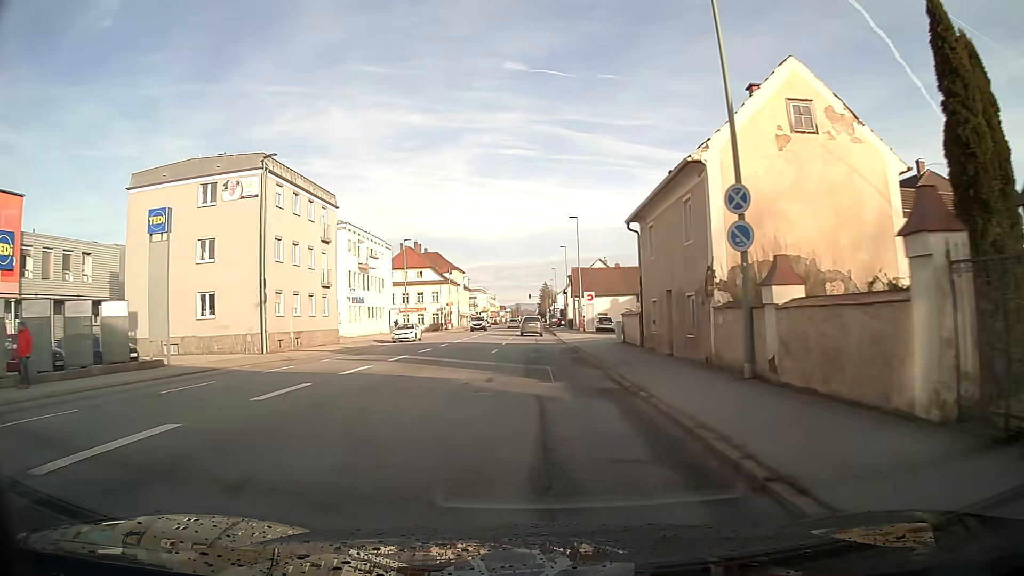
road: tertiary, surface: asphalt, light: Day
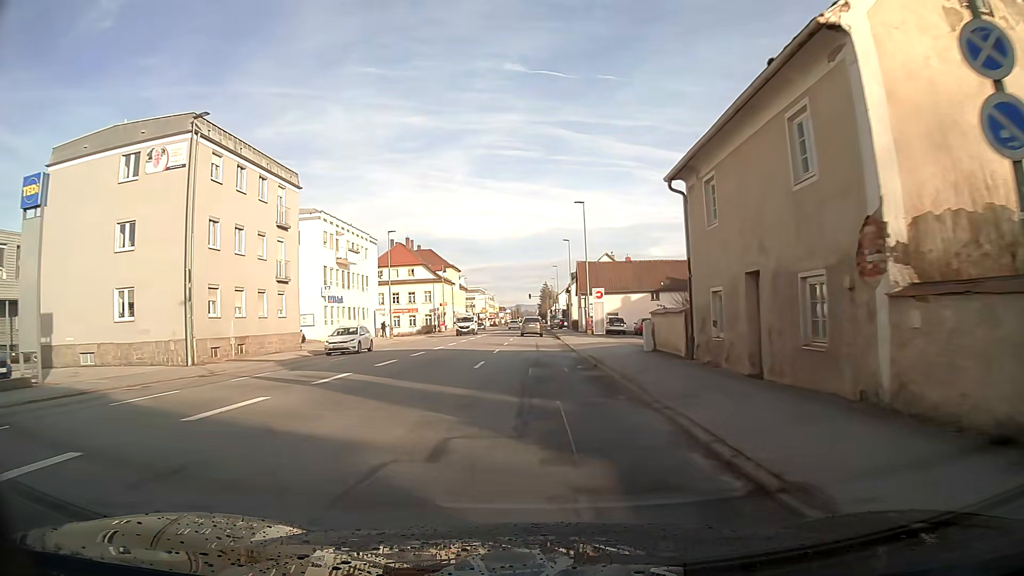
(0.0, +8.1) m; 0°
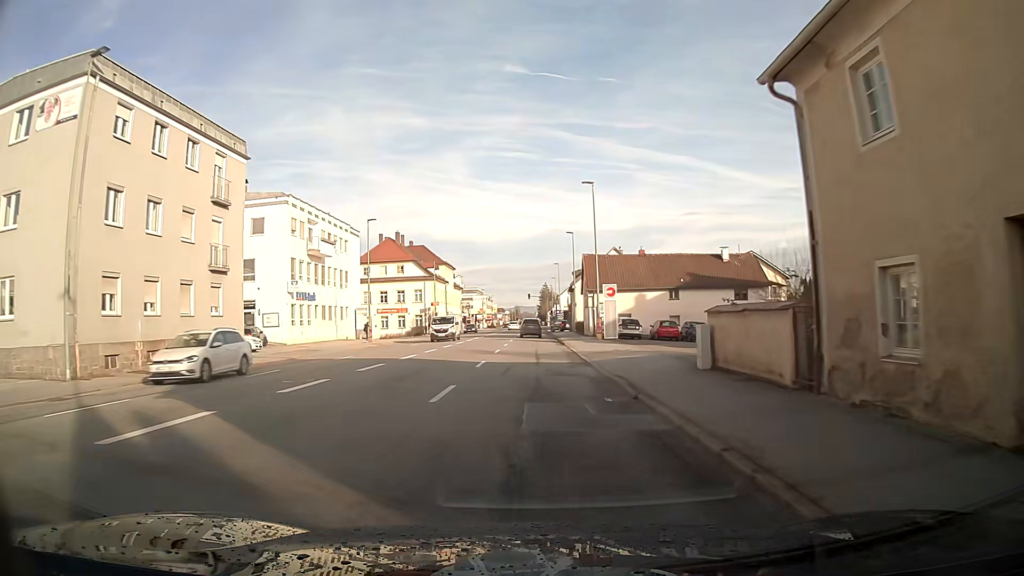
(0.0, +8.2) m; 0°
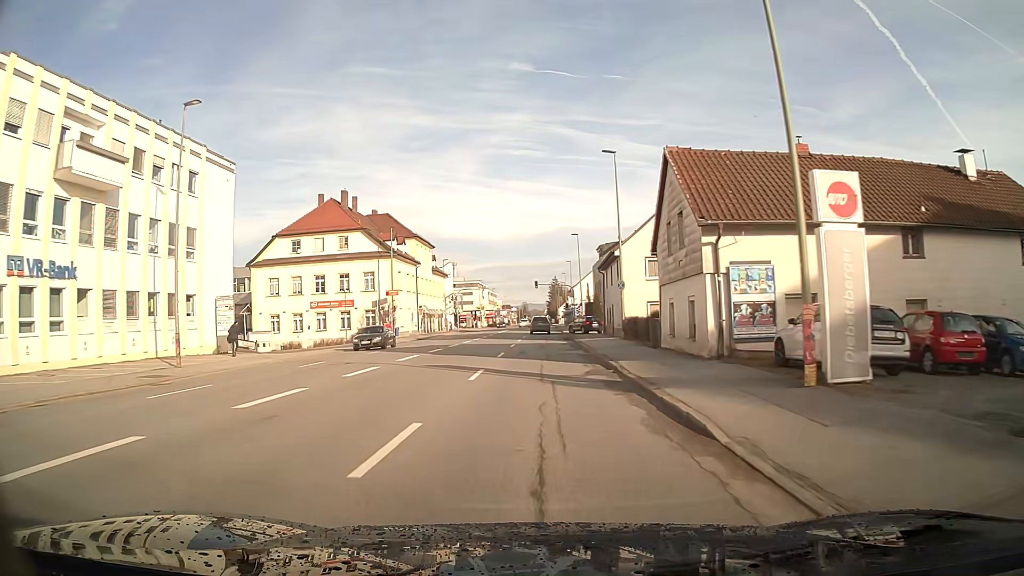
(-0.2, +32.8) m; -1°
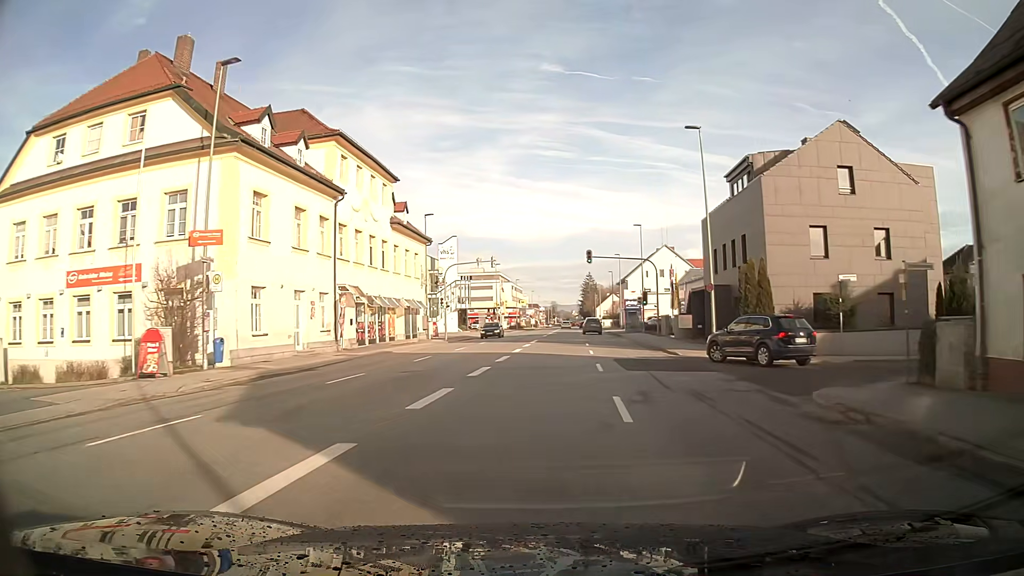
(-1.5, +42.0) m; -2°
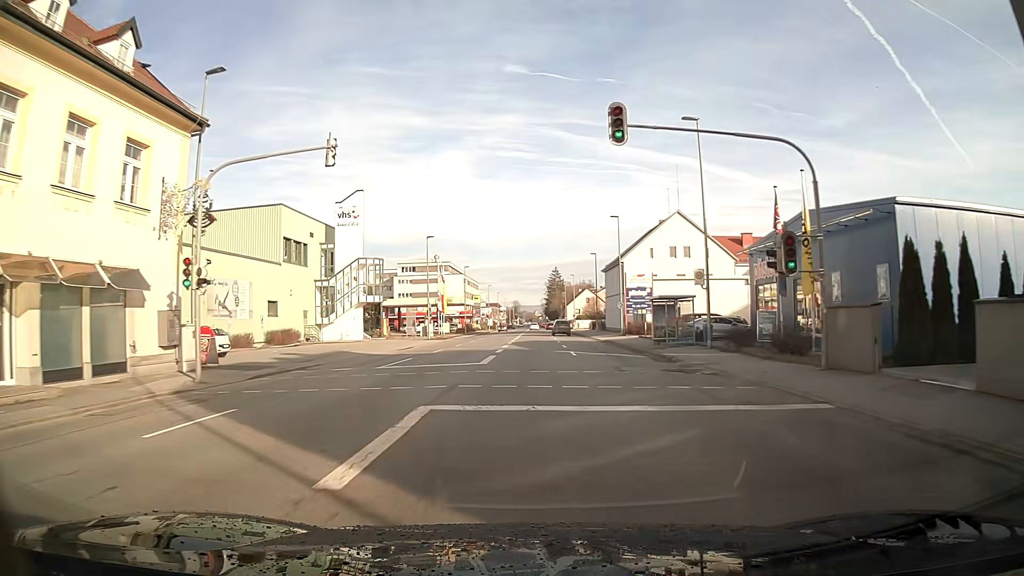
(+1.1, +34.8) m; +3°
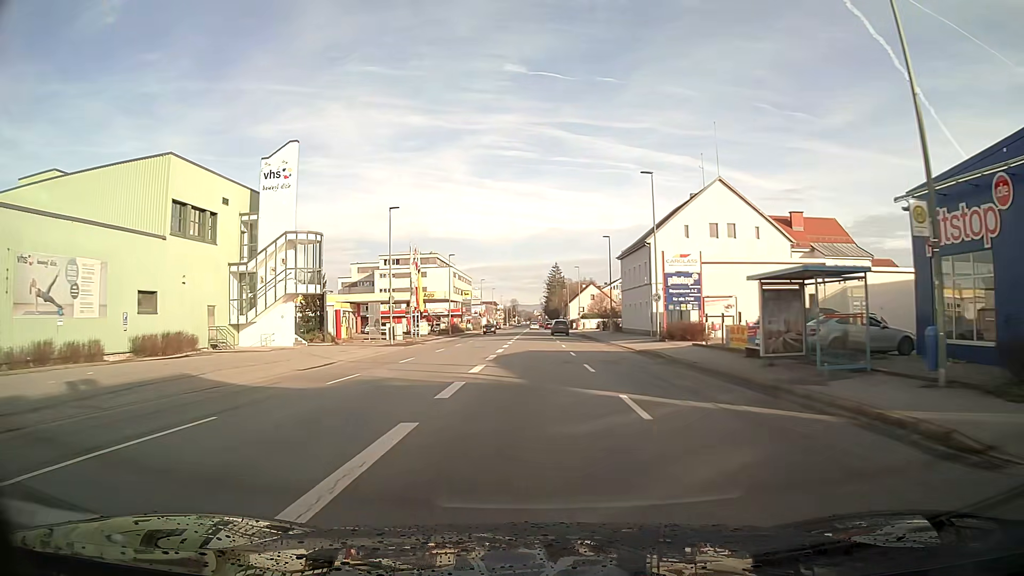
(0.0, +17.6) m; 0°
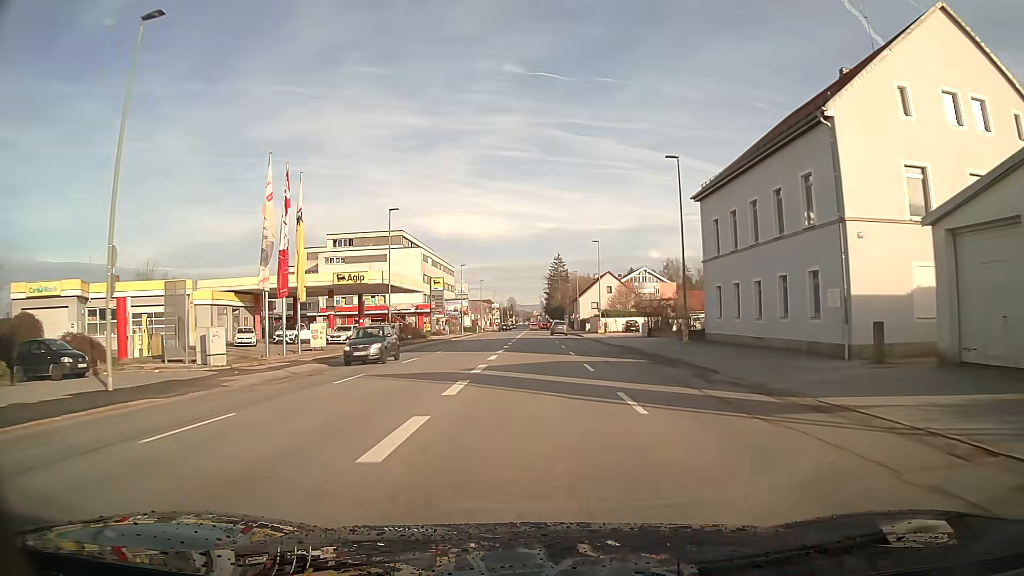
(0.0, +35.6) m; 0°
